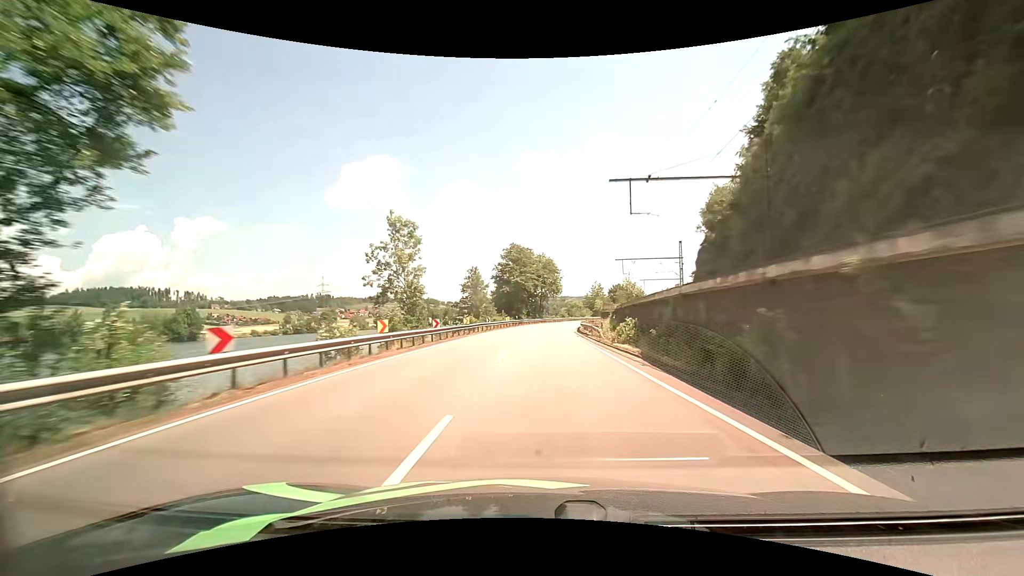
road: primary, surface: asphalt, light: Day
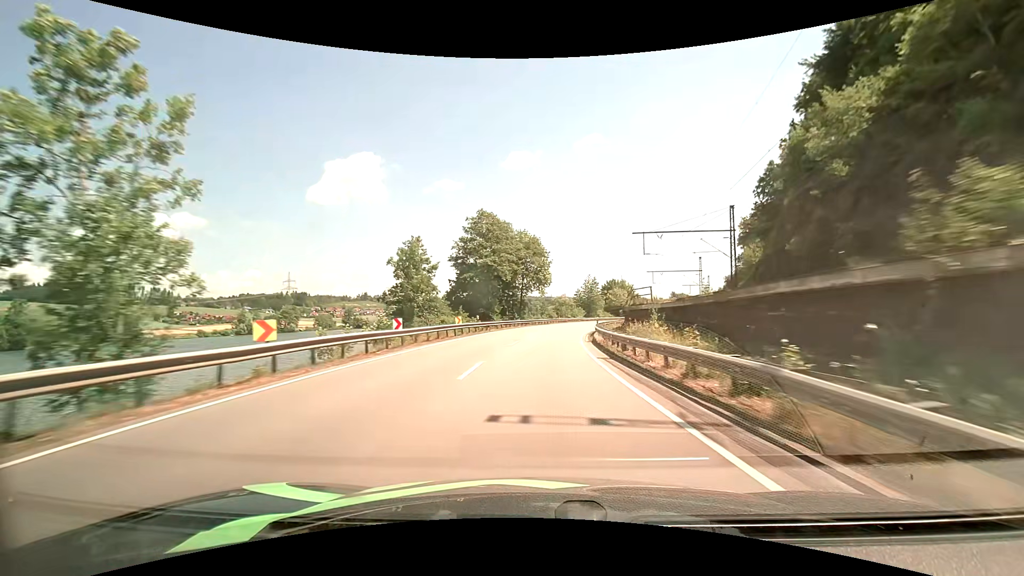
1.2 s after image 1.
(+0.3, +27.8) m; +1°
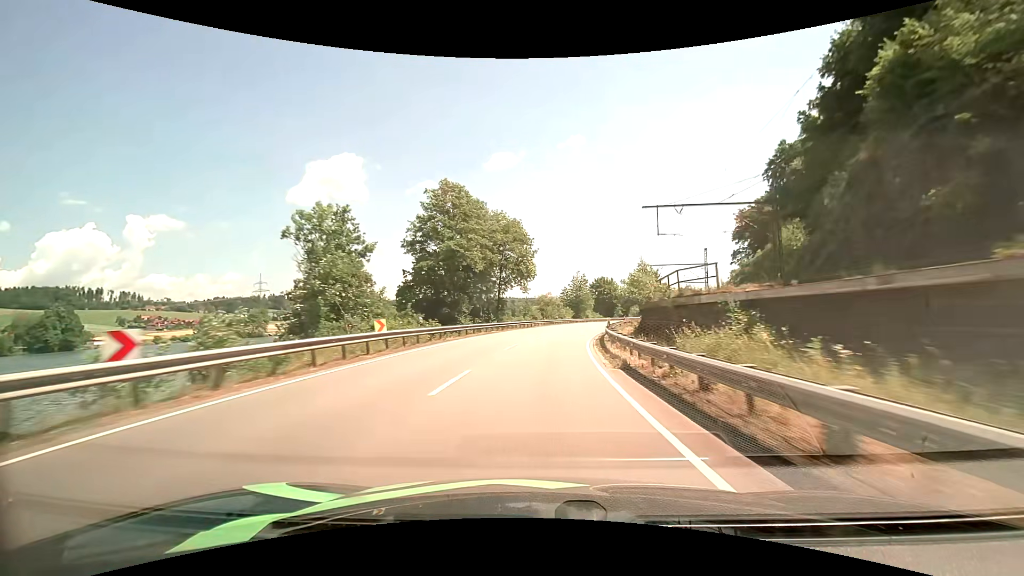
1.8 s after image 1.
(+0.2, +13.9) m; +2°
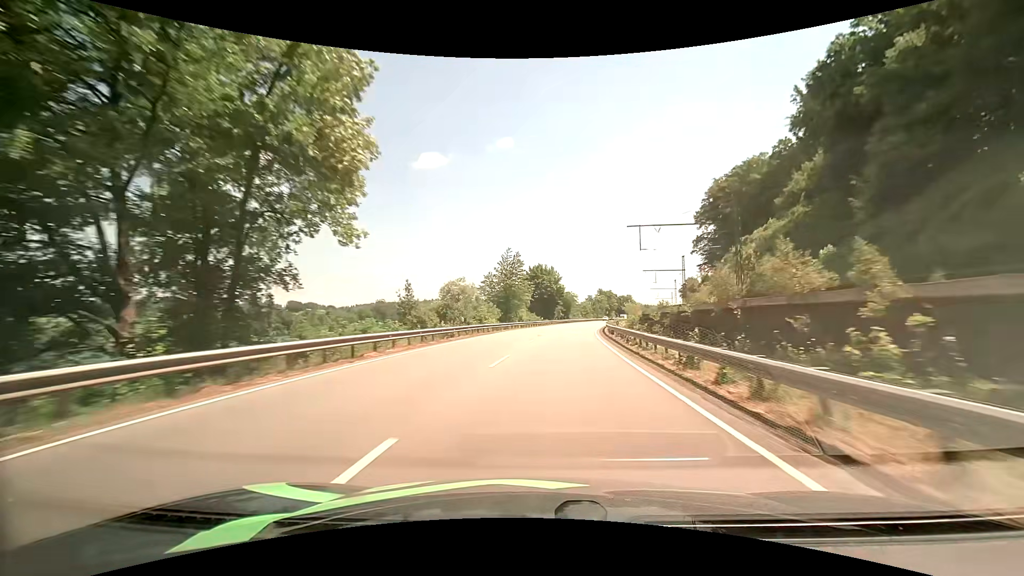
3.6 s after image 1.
(+2.9, +42.4) m; +8°
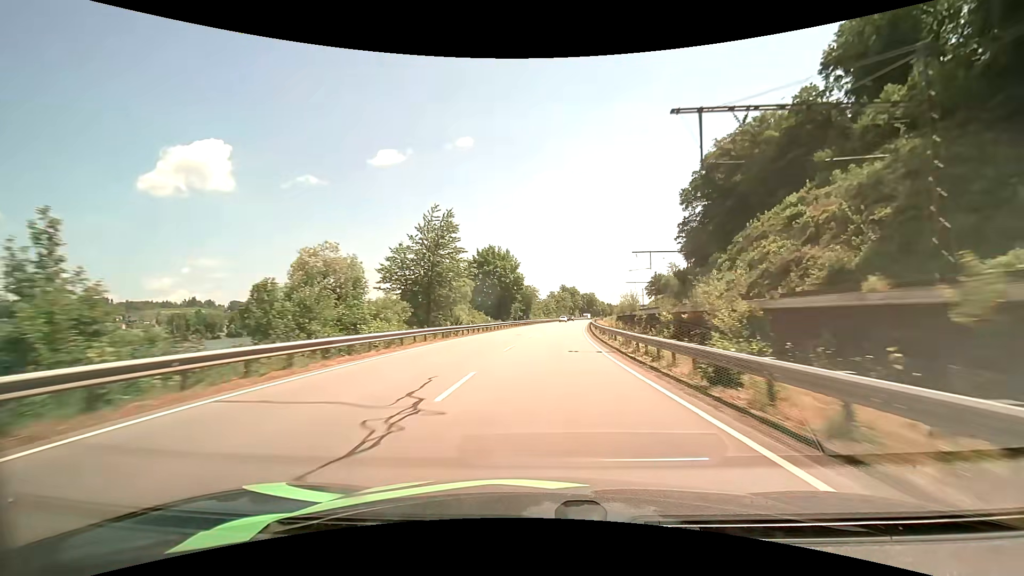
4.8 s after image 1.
(+1.3, +29.0) m; +5°
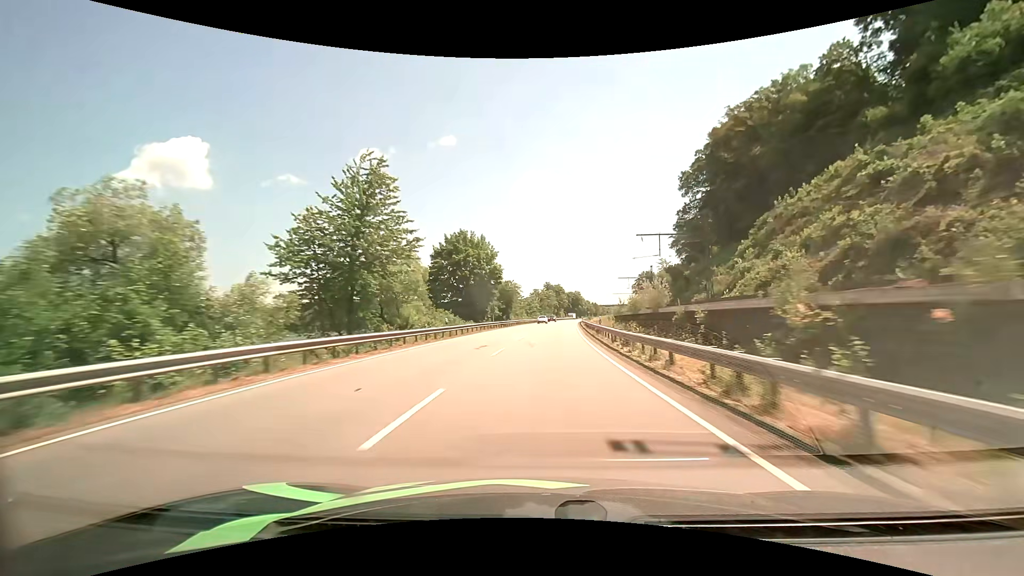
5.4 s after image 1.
(+0.2, +14.7) m; +2°
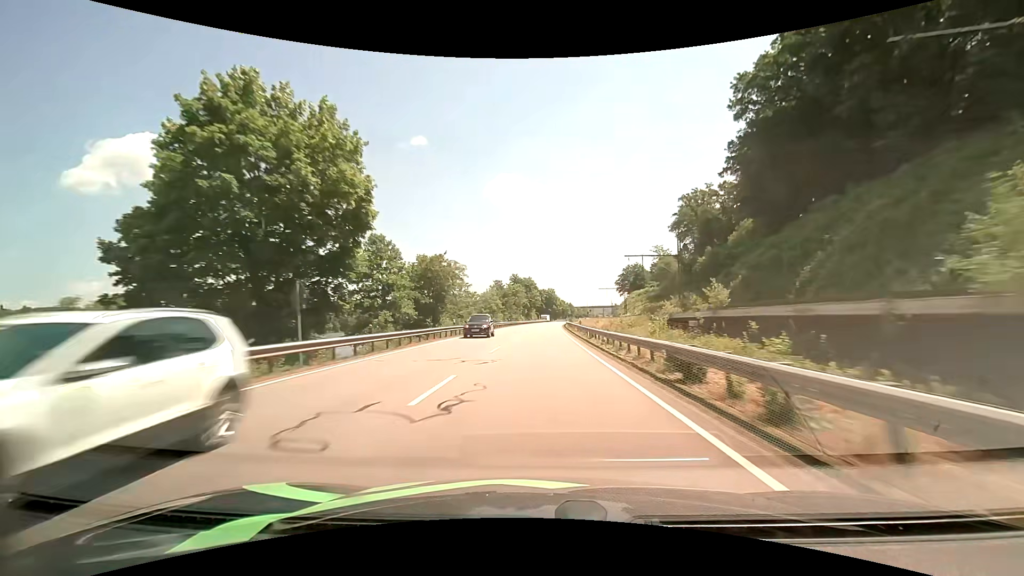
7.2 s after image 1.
(+1.9, +45.2) m; +4°
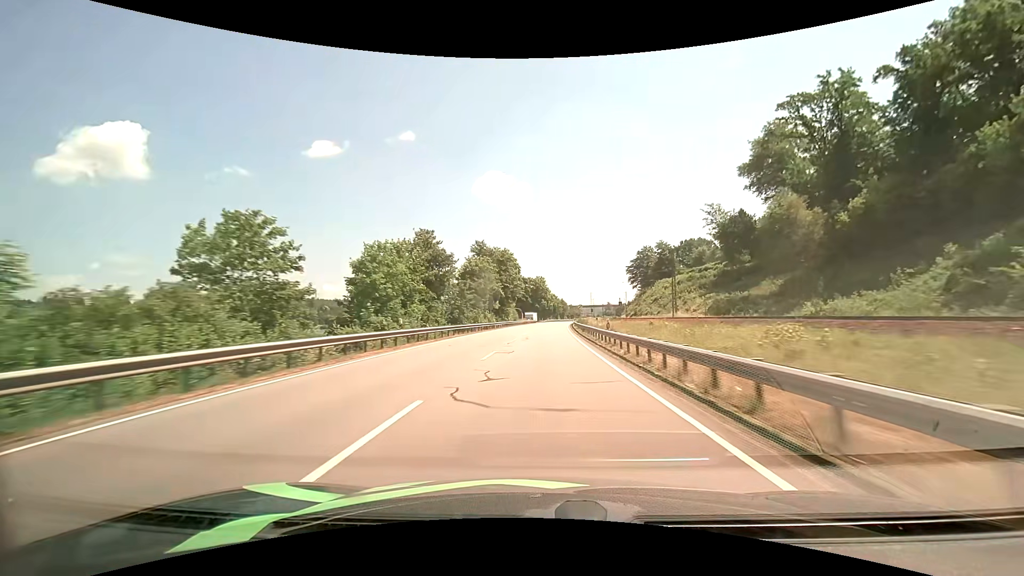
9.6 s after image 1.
(+0.8, +63.4) m; +2°
(0, +10) (0, +20) (0, +30) (+1, +40) (+1, +50) (+1, +60) (+2, +70) (+2, +80) (+3, +90) (+4, +100) m
